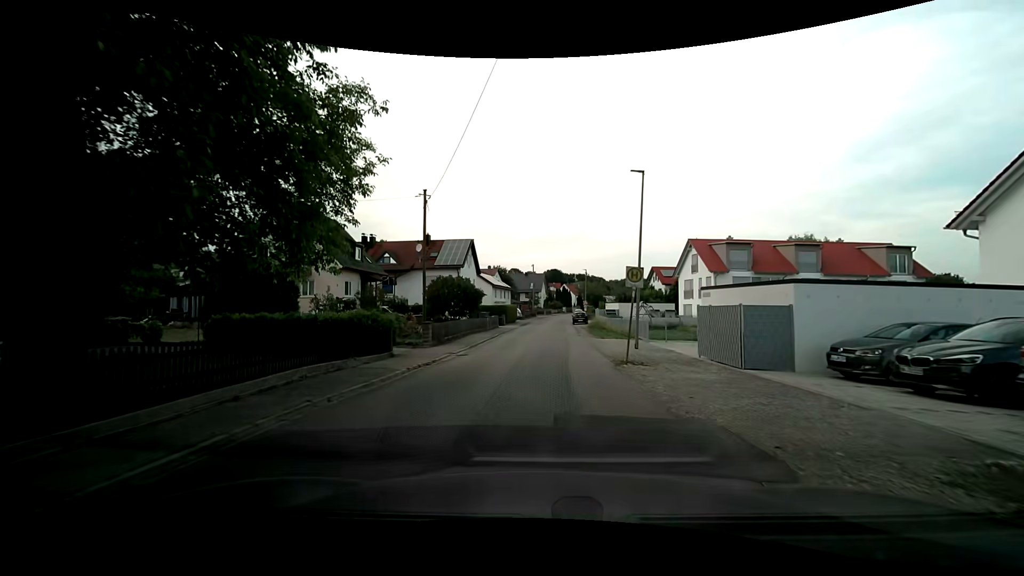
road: residential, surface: asphalt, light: Day
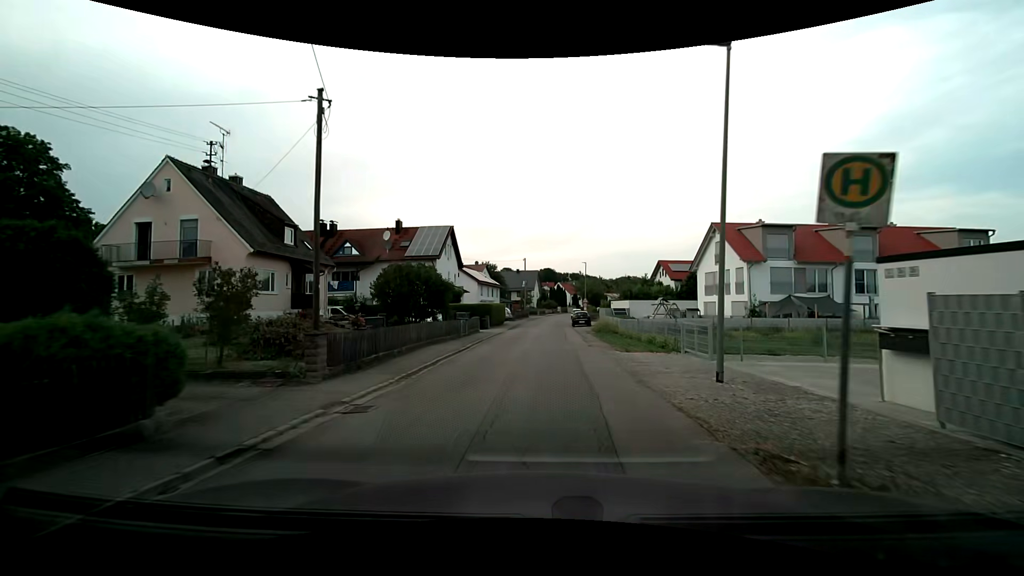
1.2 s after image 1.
(+0.1, +10.4) m; +1°
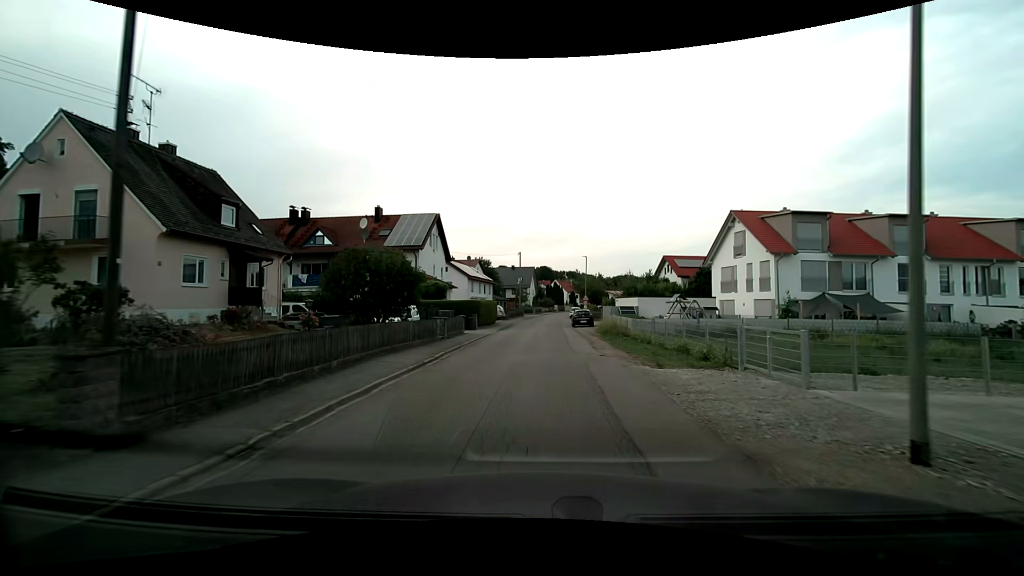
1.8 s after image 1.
(0.0, +5.7) m; 0°
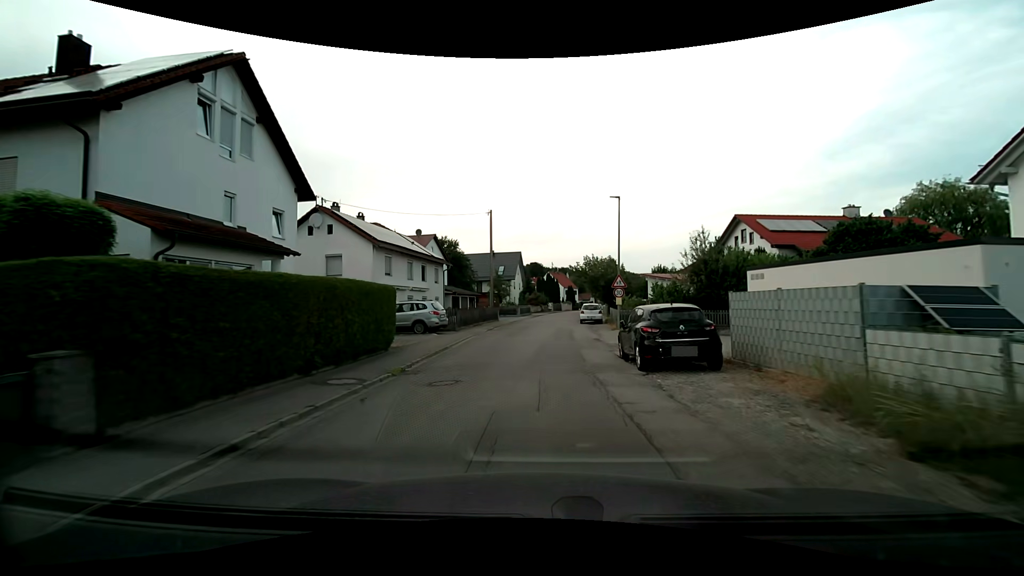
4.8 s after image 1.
(+0.6, +30.8) m; +1°
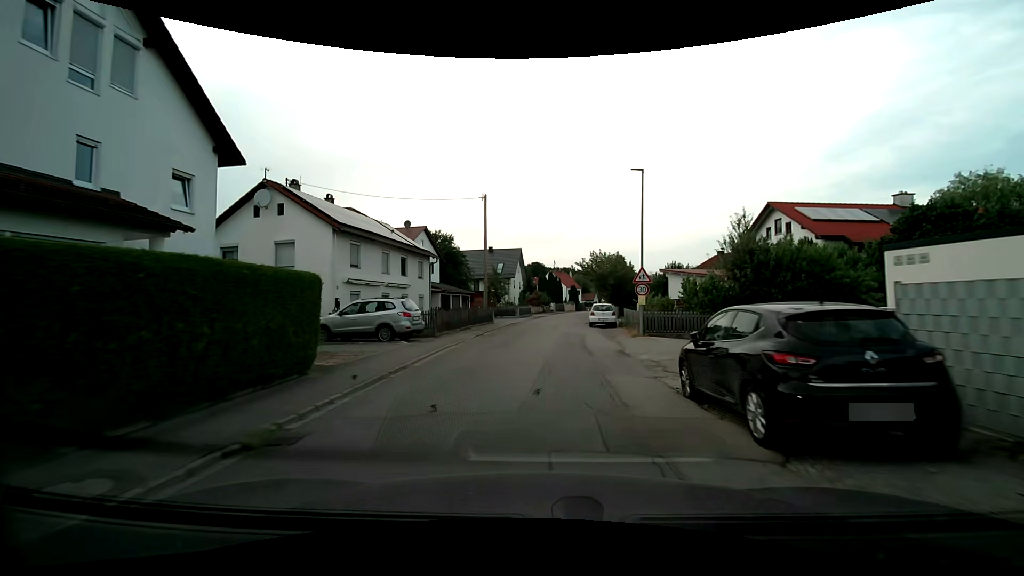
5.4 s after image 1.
(0.0, +5.8) m; 0°
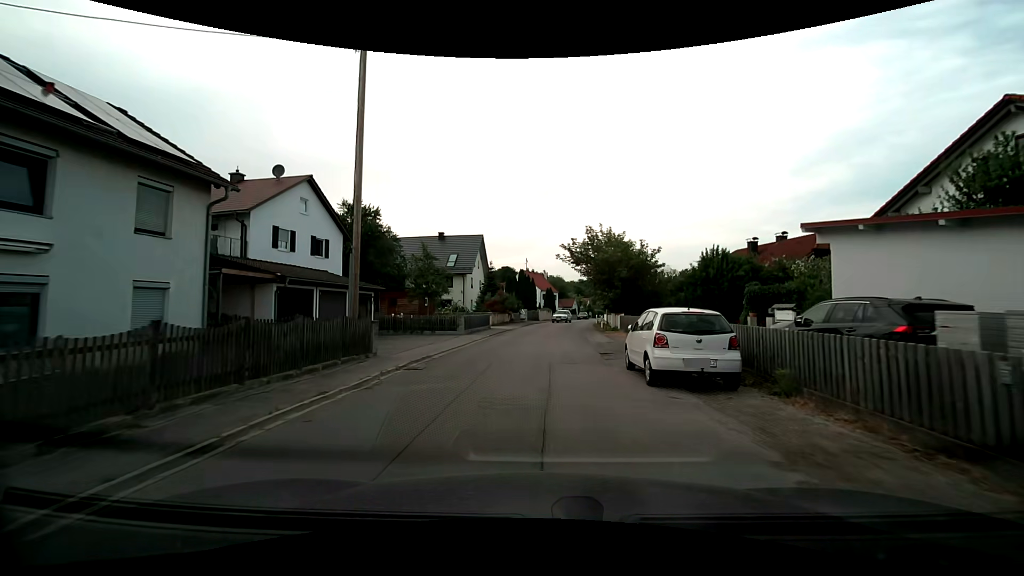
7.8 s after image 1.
(+0.4, +21.6) m; +3°
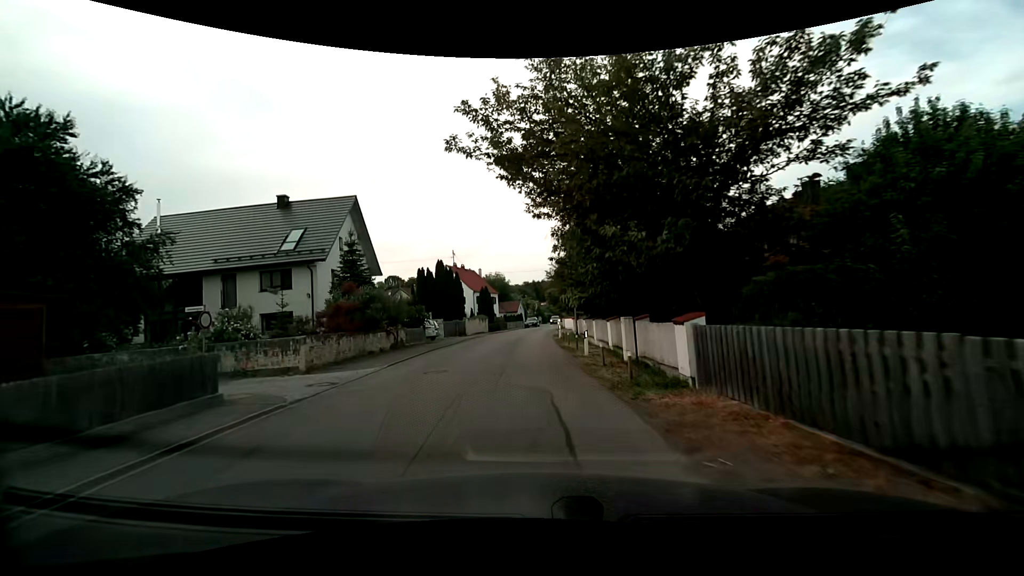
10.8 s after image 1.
(+1.8, +25.3) m; +6°
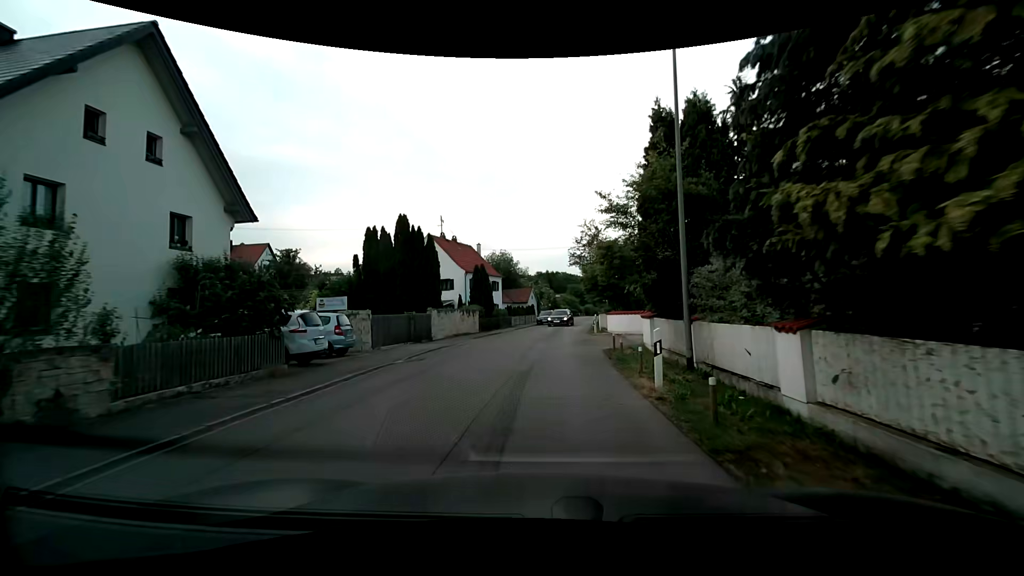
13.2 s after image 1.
(-0.5, +20.8) m; 0°
(0, +10) (0, +20) (+1, +30) (+2, +40) (+3, +50) (+4, +60) (+5, +70) (+6, +80) (+7, +90) (+9, +100) m
